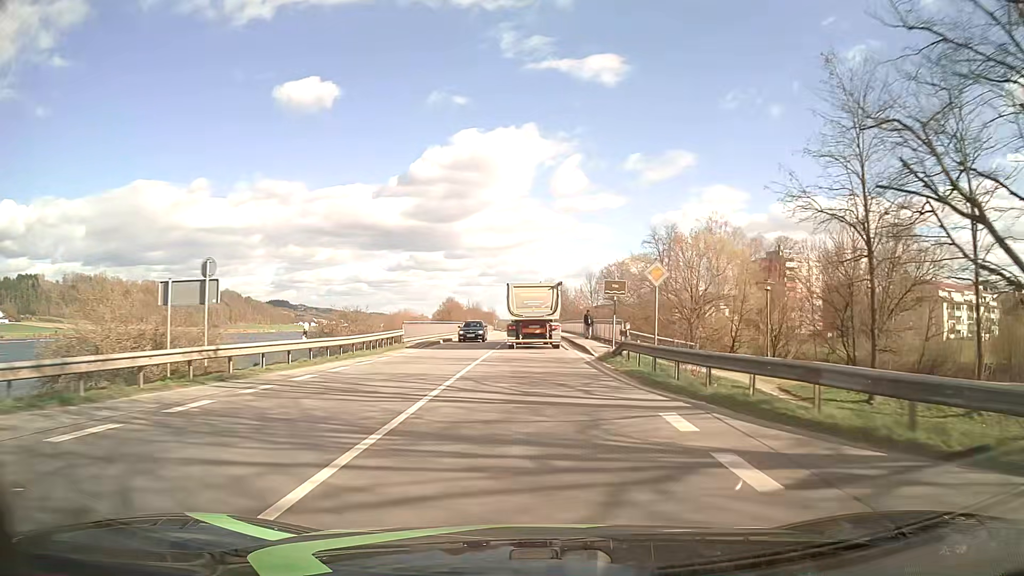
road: primary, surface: asphalt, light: Day
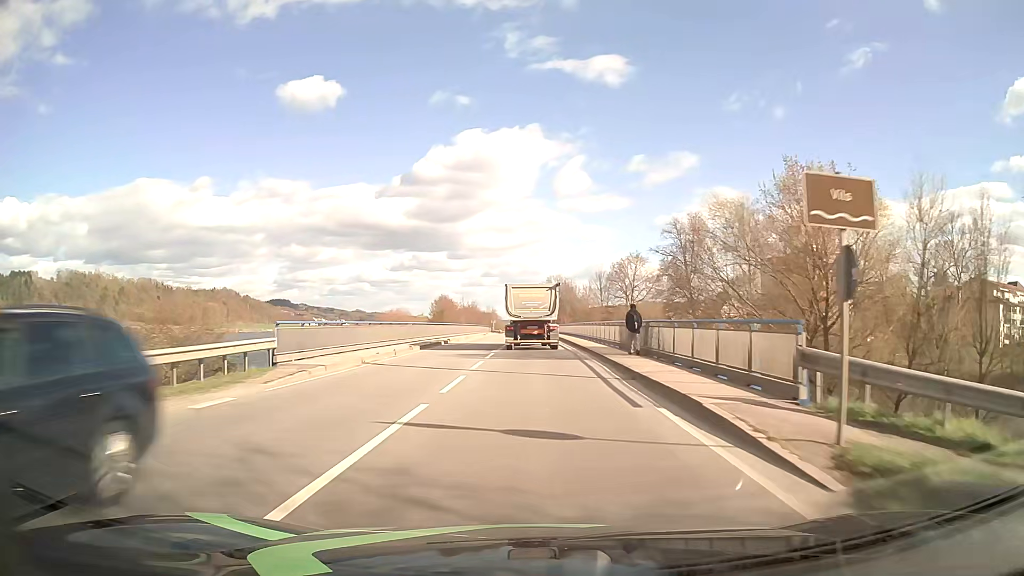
(0.0, +20.2) m; 0°
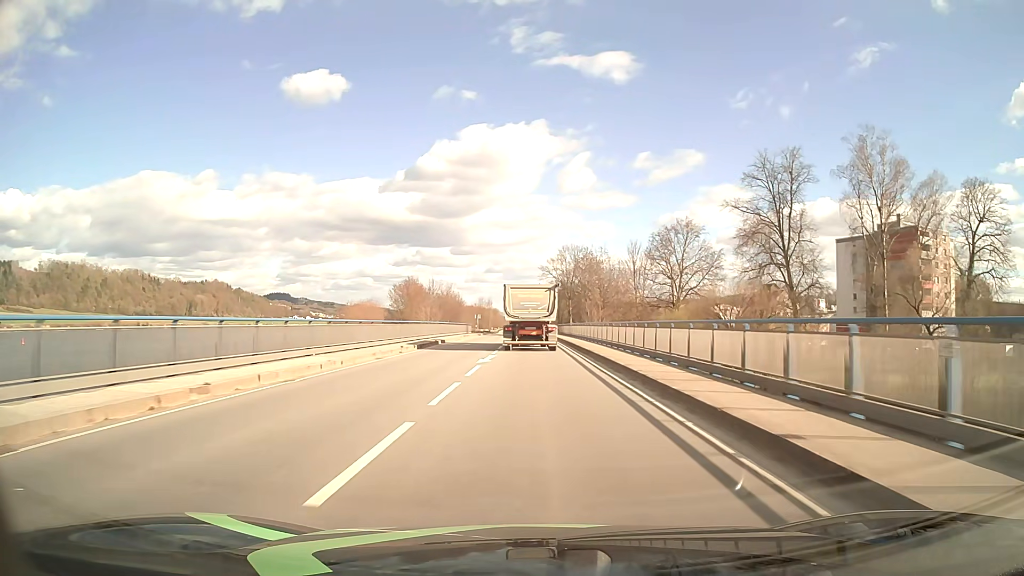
(-0.2, +50.3) m; 0°
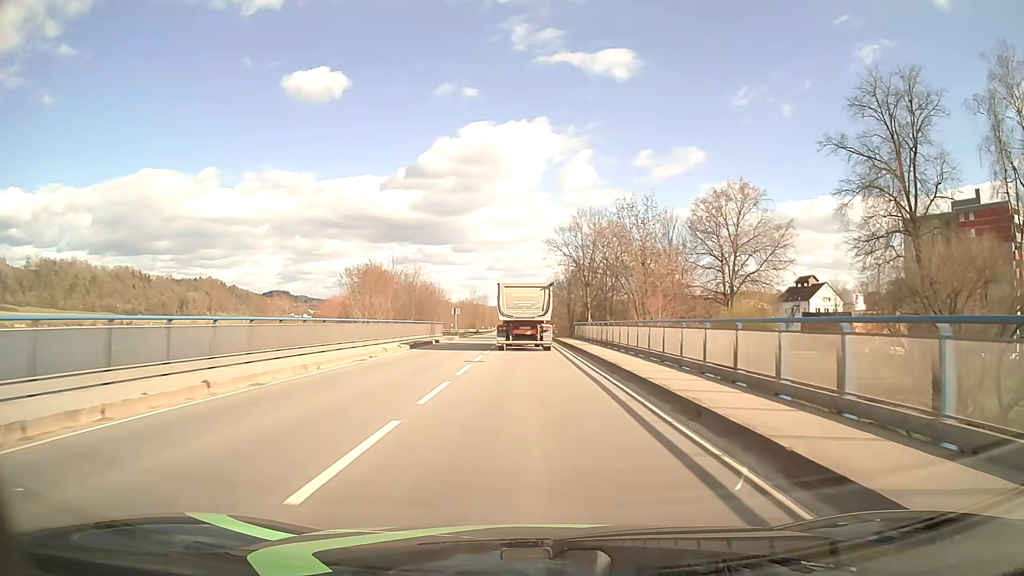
(0.0, +30.1) m; 0°
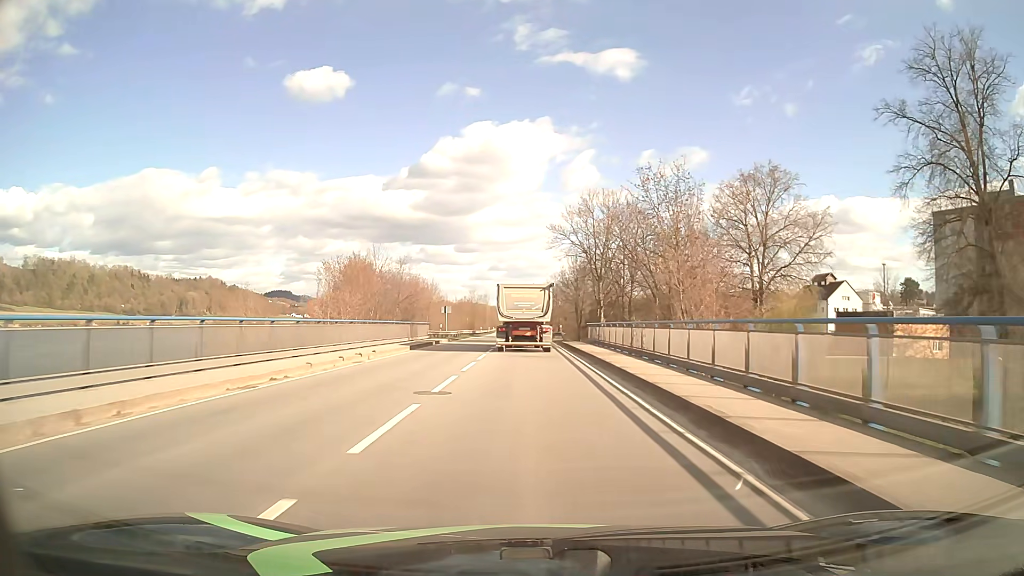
(0.0, +10.0) m; 0°
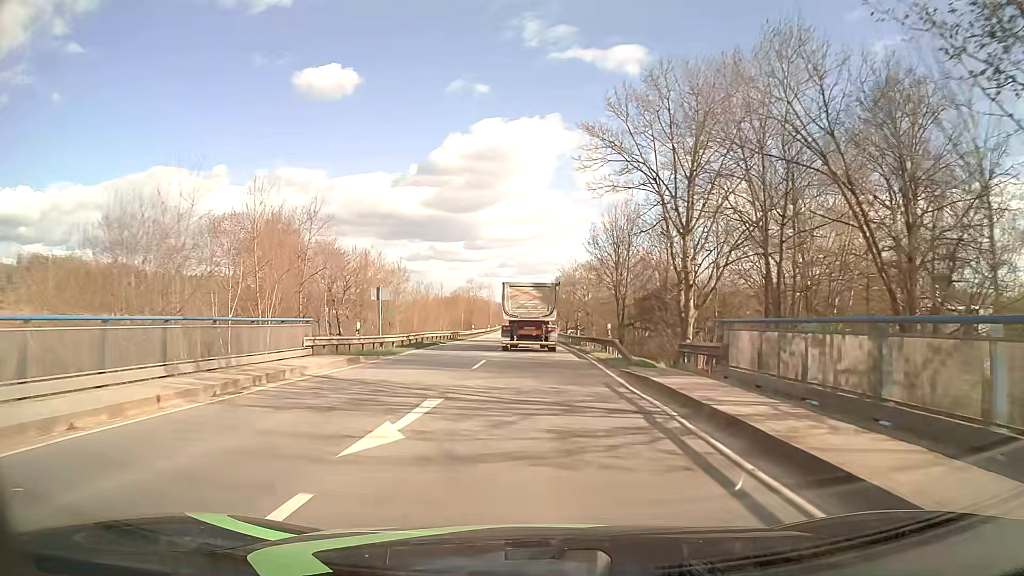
(-0.2, +29.9) m; -1°
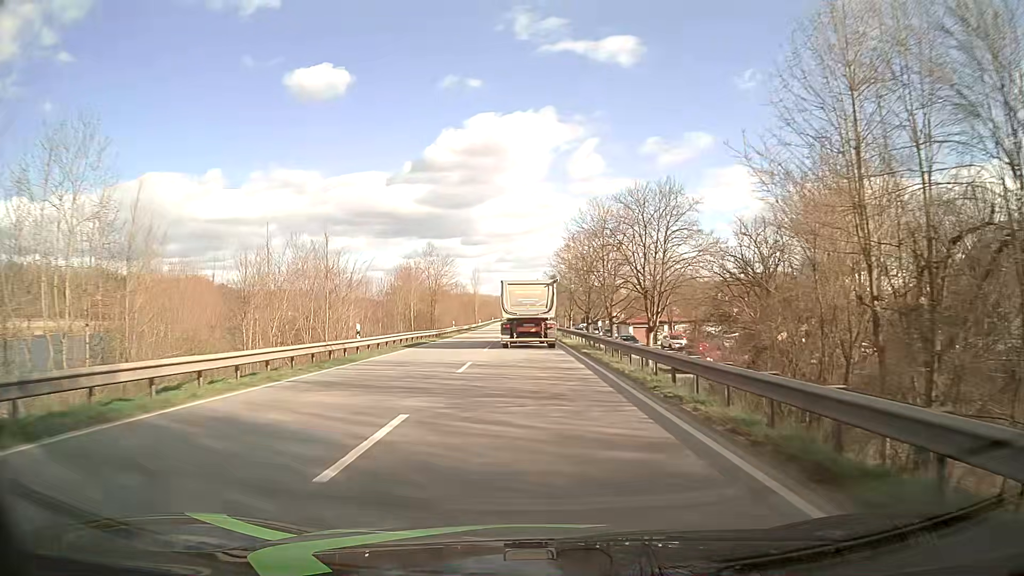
(+0.1, +50.0) m; 0°
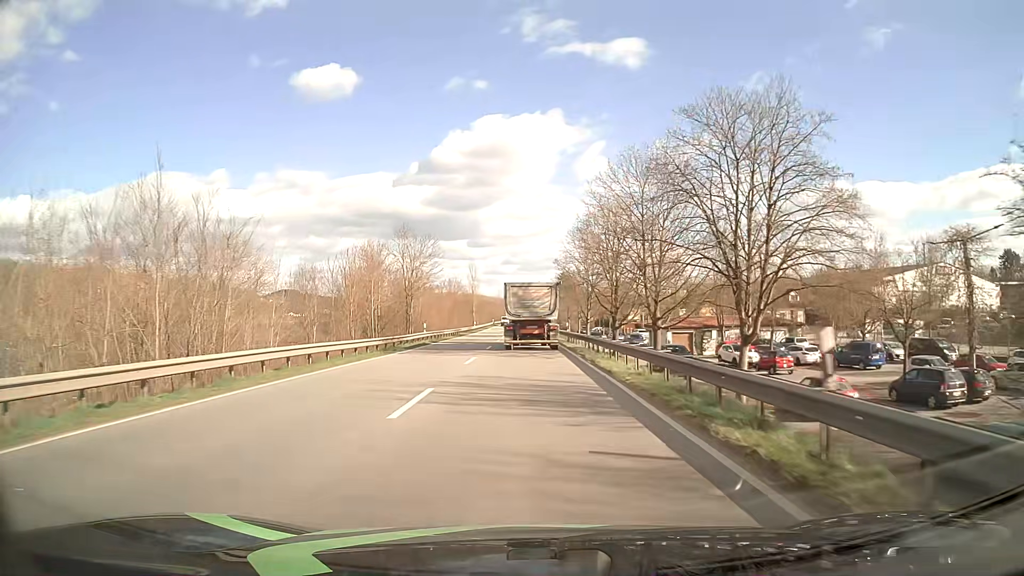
(-0.1, +20.2) m; 0°
(0, +10) (0, +20) (0, +30) (0, +40) (-1, +50) (-1, +60) (-1, +70) (-1, +80) (-1, +90) (-1, +100) m
